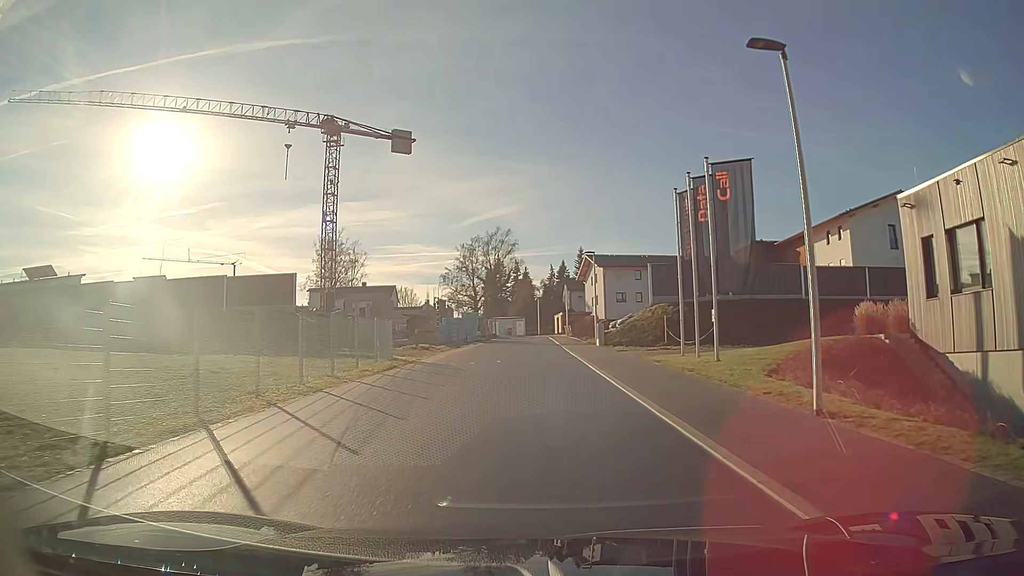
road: unclassified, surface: asphalt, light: Day
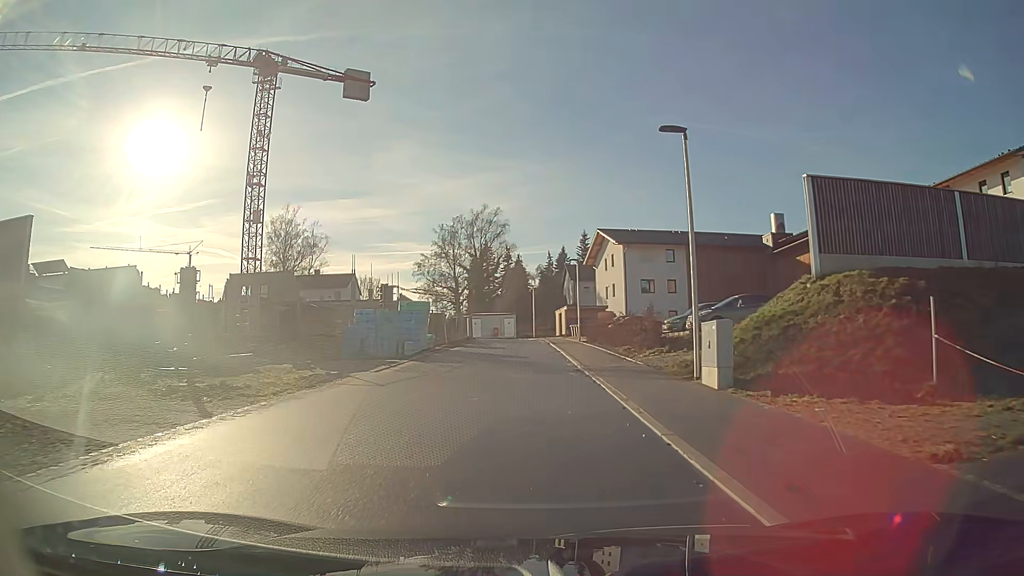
(+0.1, +25.1) m; 0°
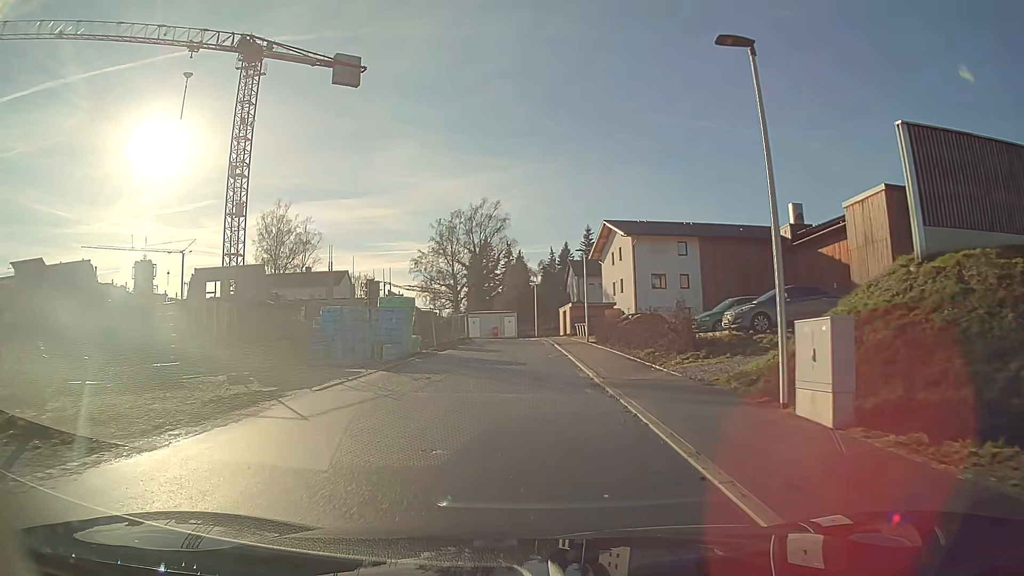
(0.0, +4.9) m; 0°
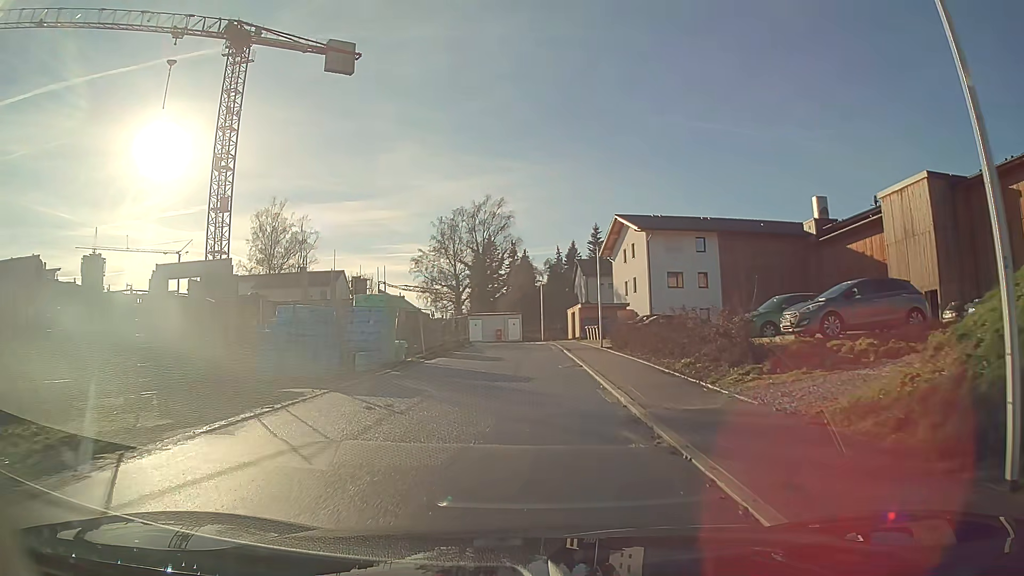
(0.0, +4.8) m; 0°
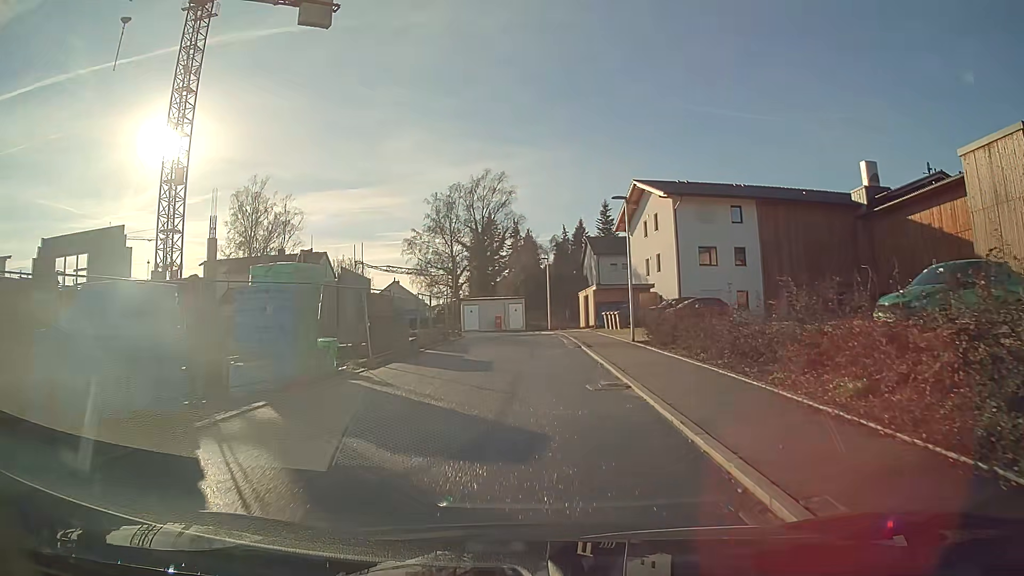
(0.0, +9.5) m; 0°
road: residential
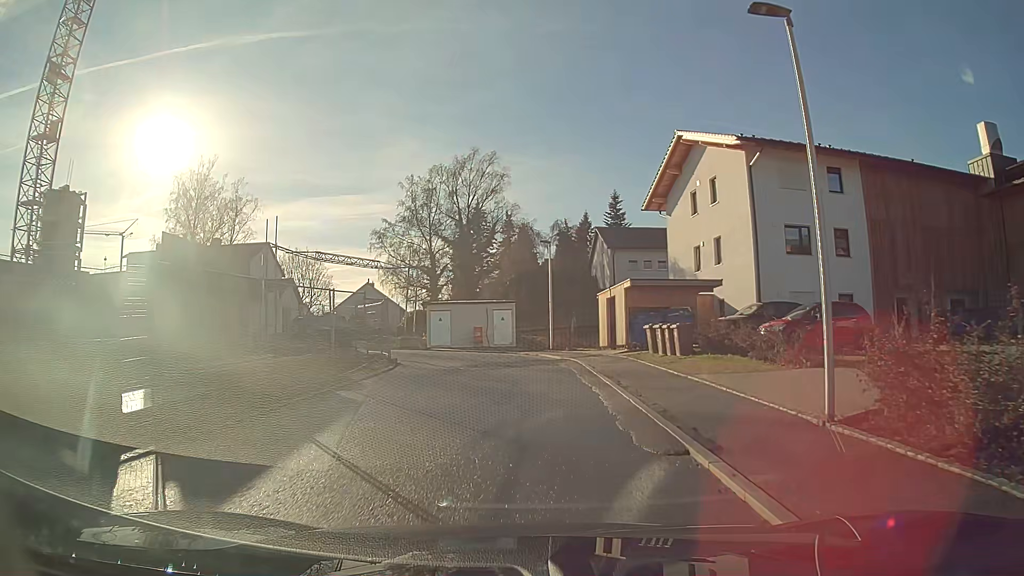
(+0.1, +17.2) m; 0°
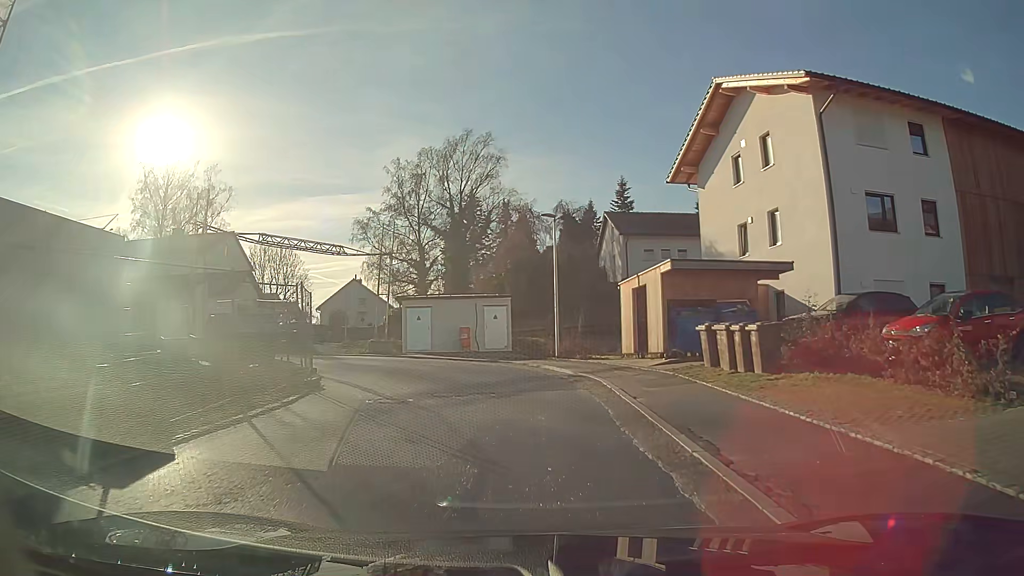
(0.0, +8.0) m; 0°
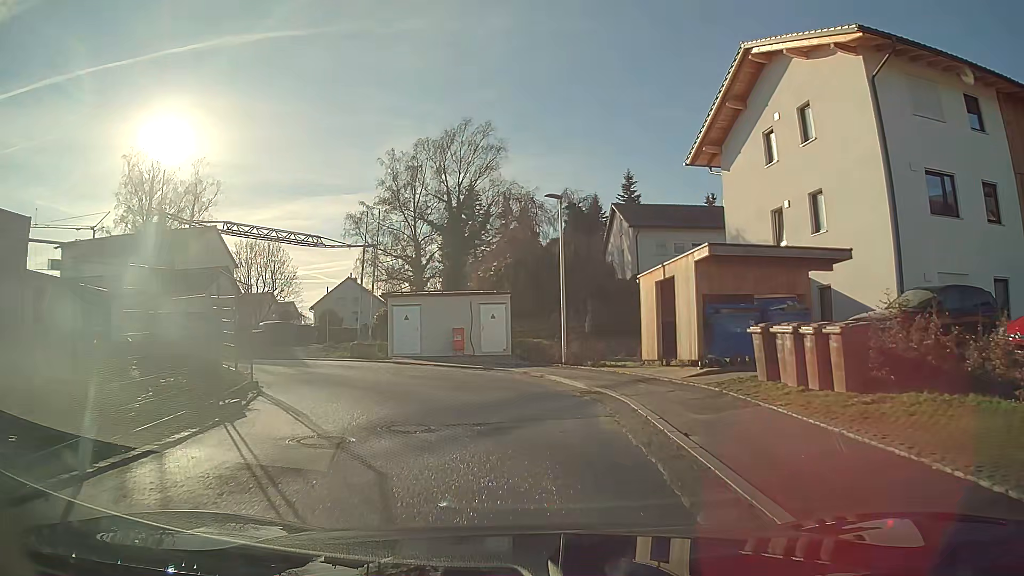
(0.0, +3.9) m; 0°
